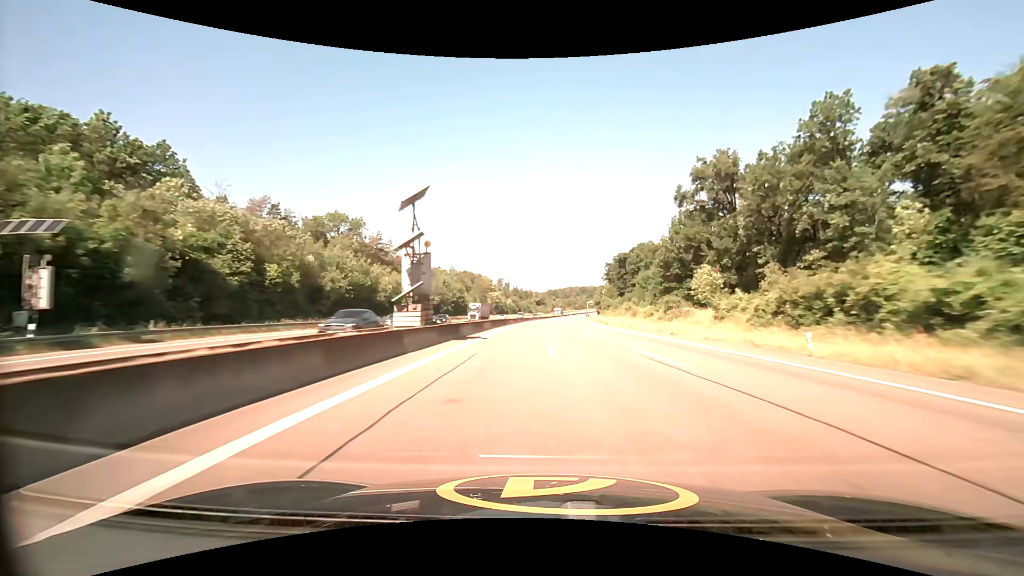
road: motorway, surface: asphalt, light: Day
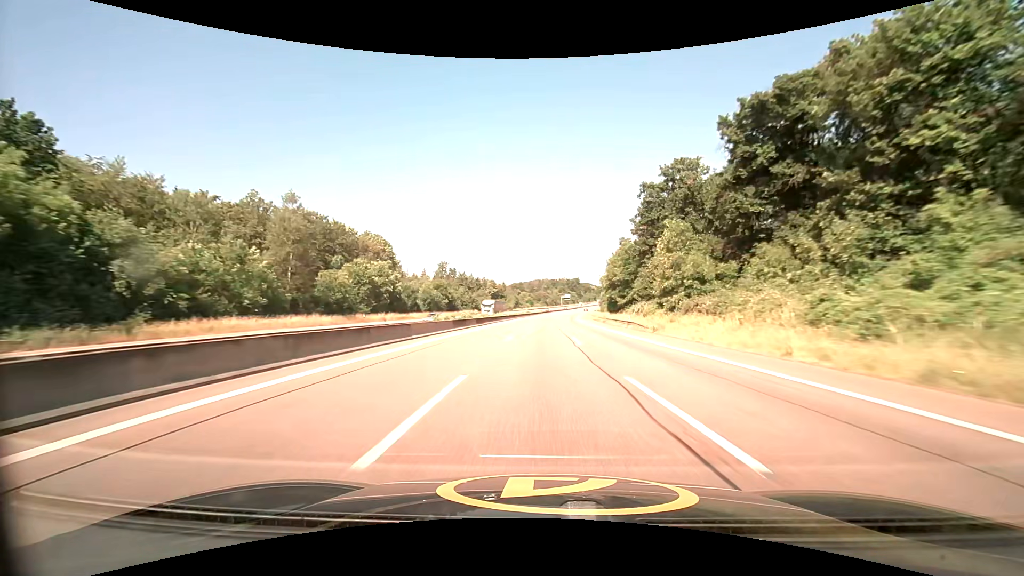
(+4.0, +116.6) m; +4°
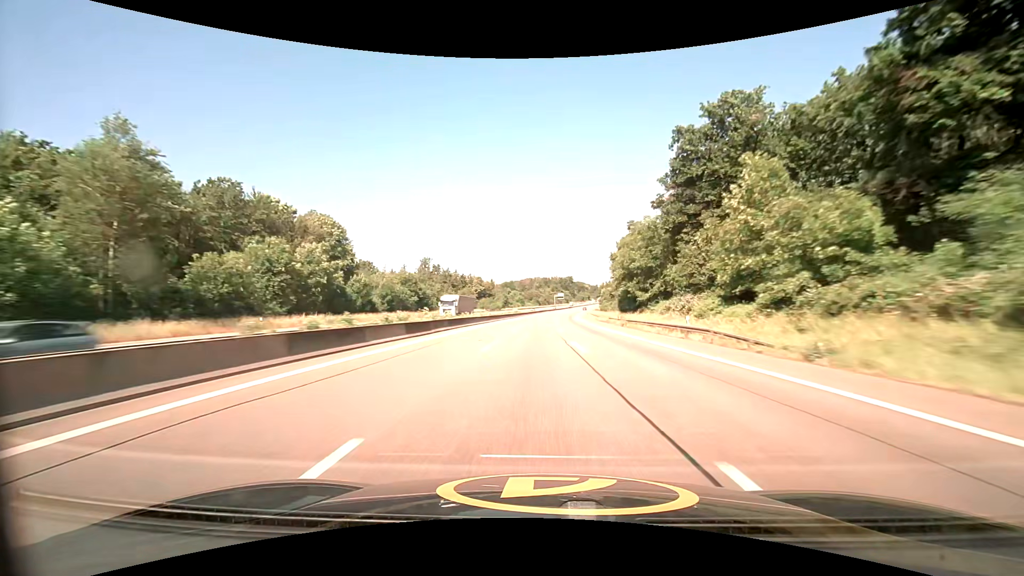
(+0.3, +23.6) m; +1°
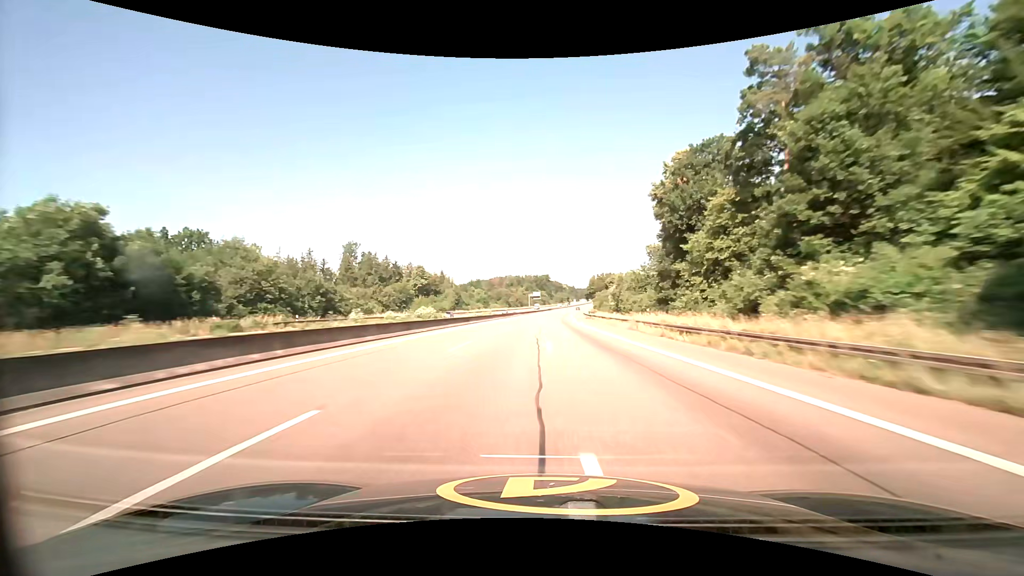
(+1.9, +71.3) m; +3°
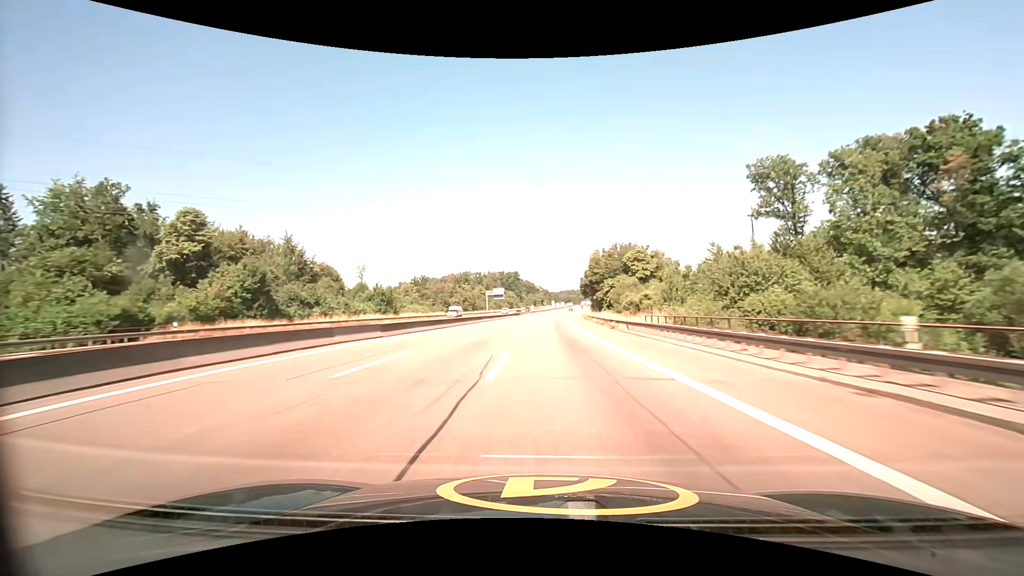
(+2.7, +96.0) m; +3°
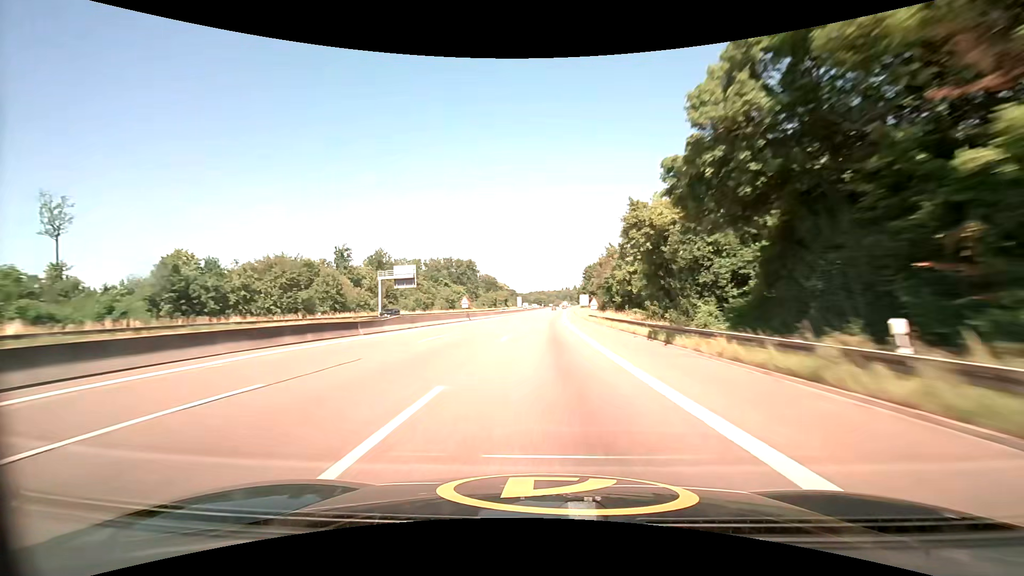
(+2.9, +96.4) m; +4°
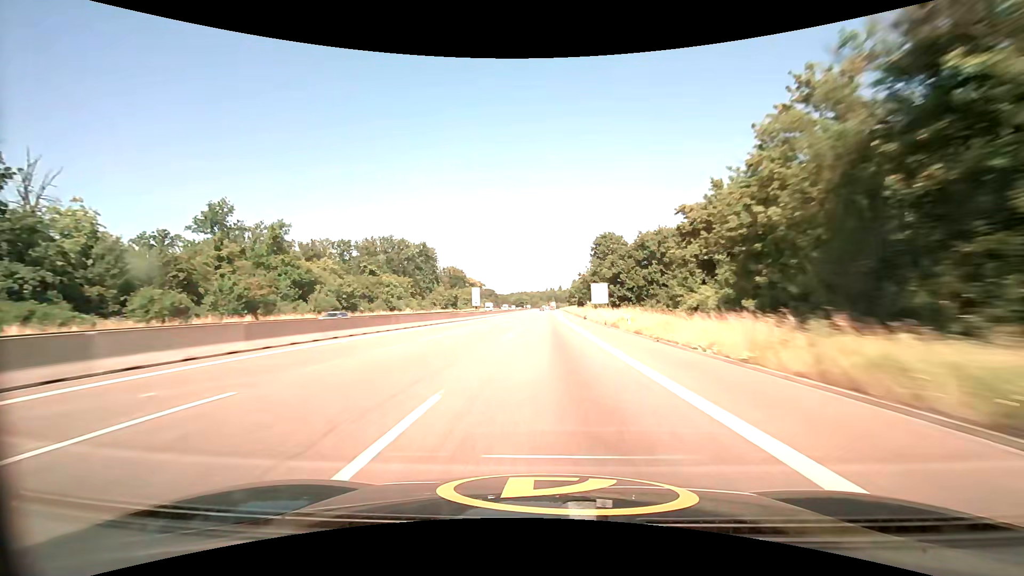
(+1.2, +72.3) m; +2°
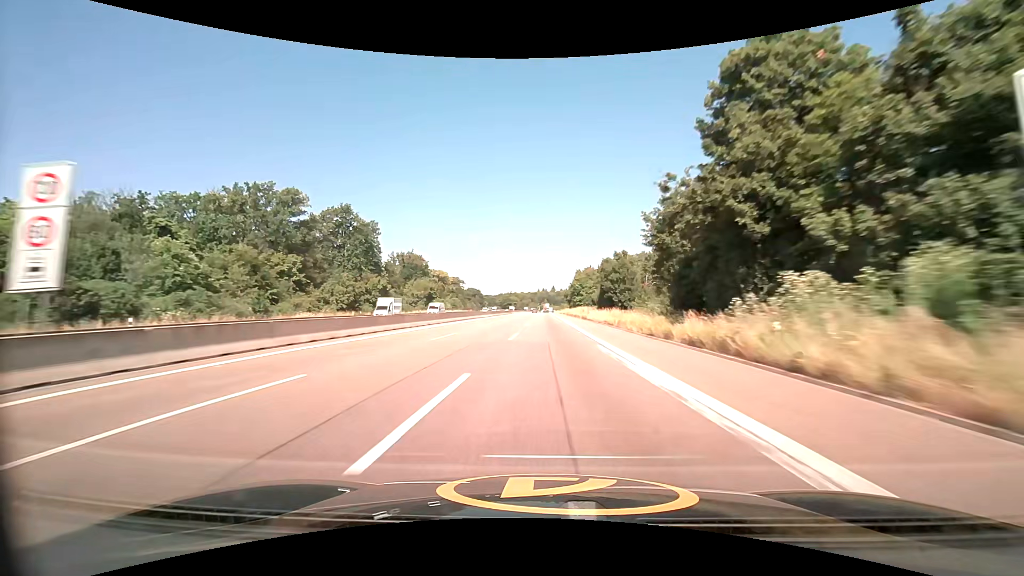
(+0.6, +69.9) m; +1°
(0, +10) (0, +20) (0, +30) (0, +40) (0, +50) (0, +60) (0, +70) (+1, +80) (+1, +90) (+1, +100) m
